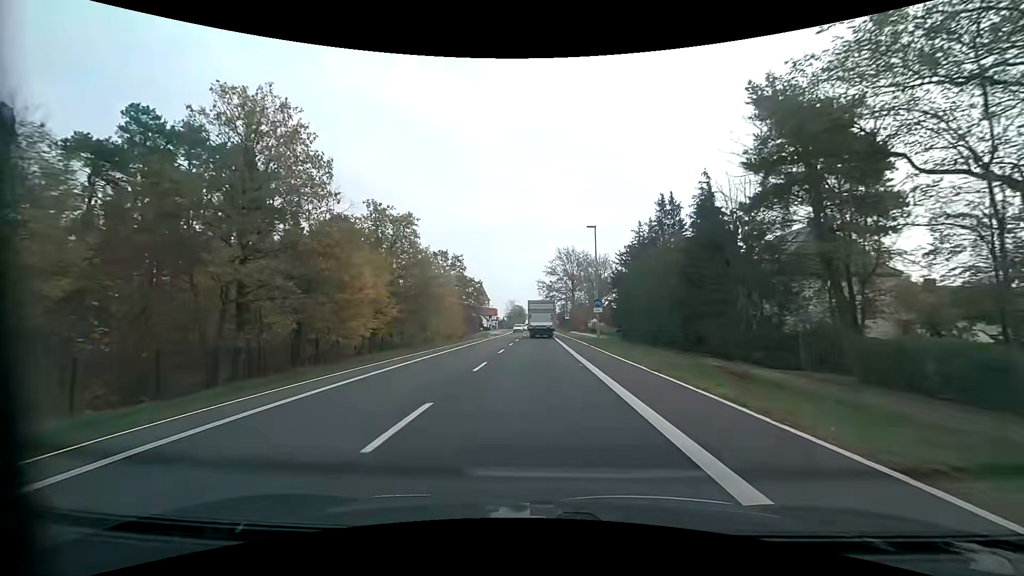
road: primary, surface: asphalt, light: Day
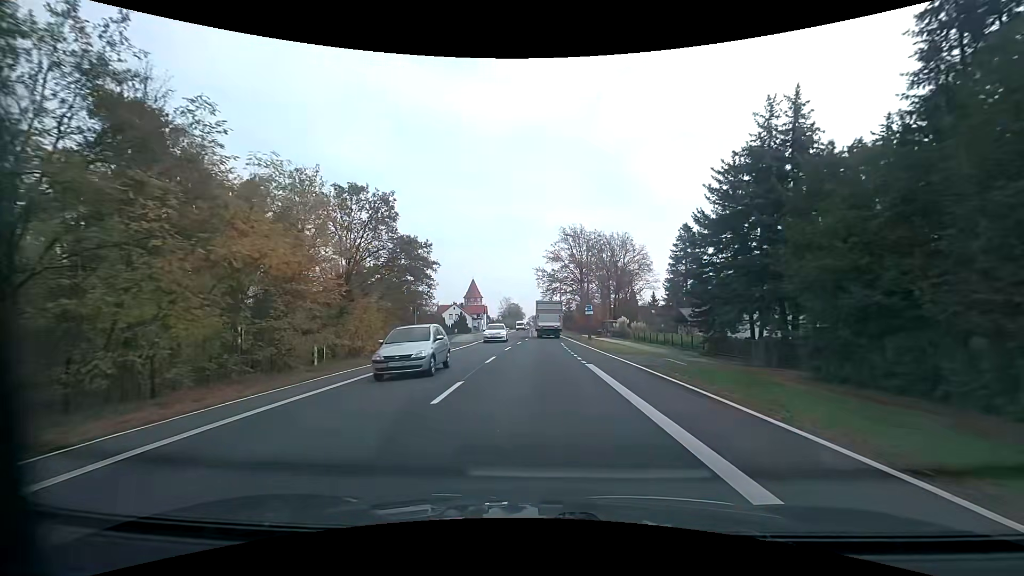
(+0.2, +33.2) m; +1°
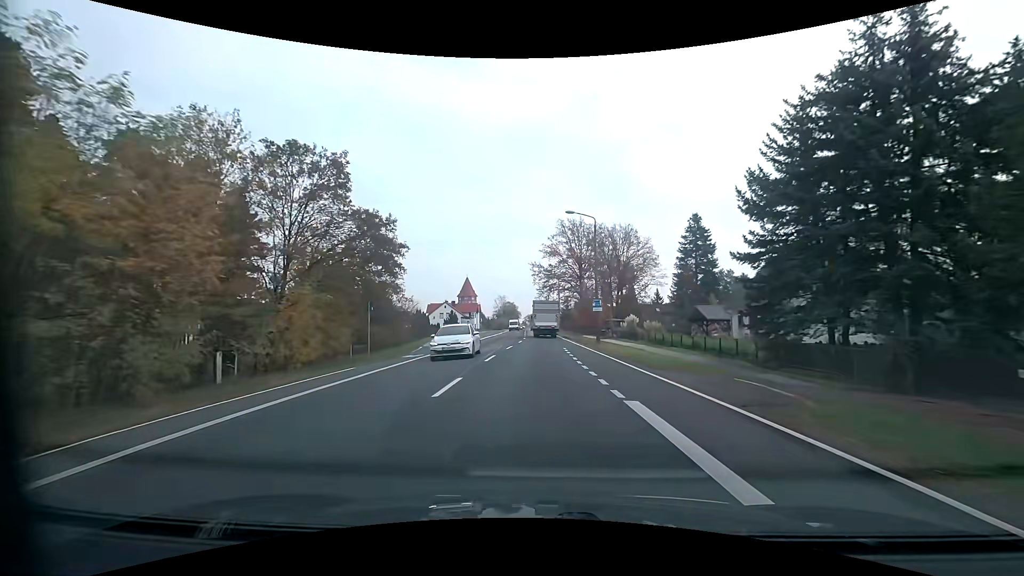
(0.0, +8.4) m; +1°
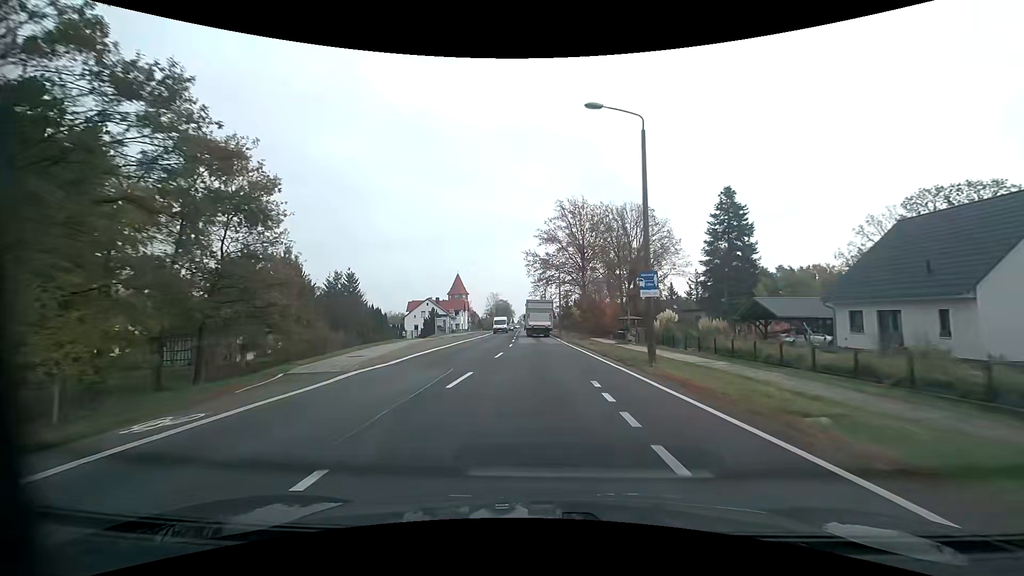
(0.0, +16.8) m; +1°
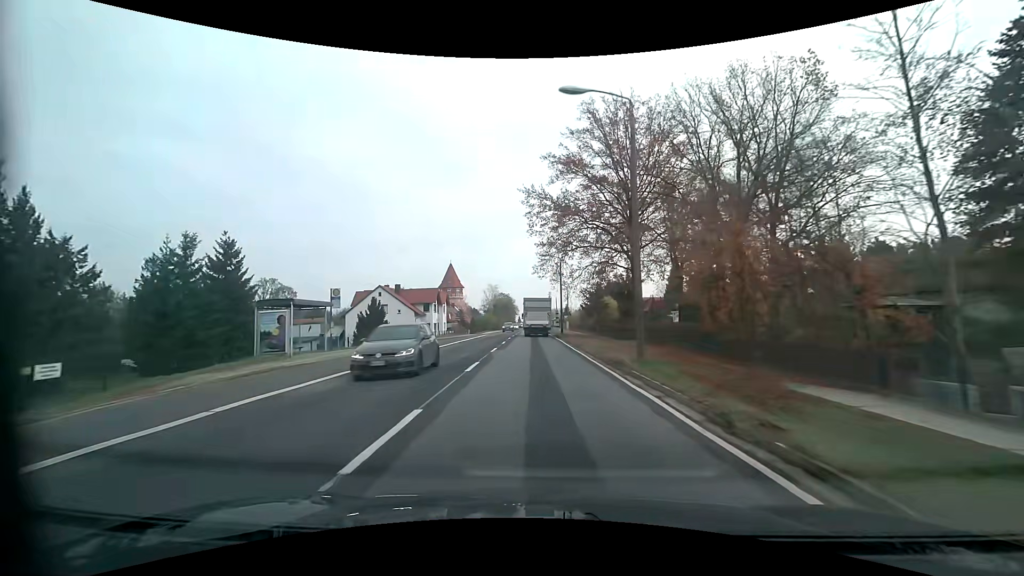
(-0.4, +42.0) m; -1°
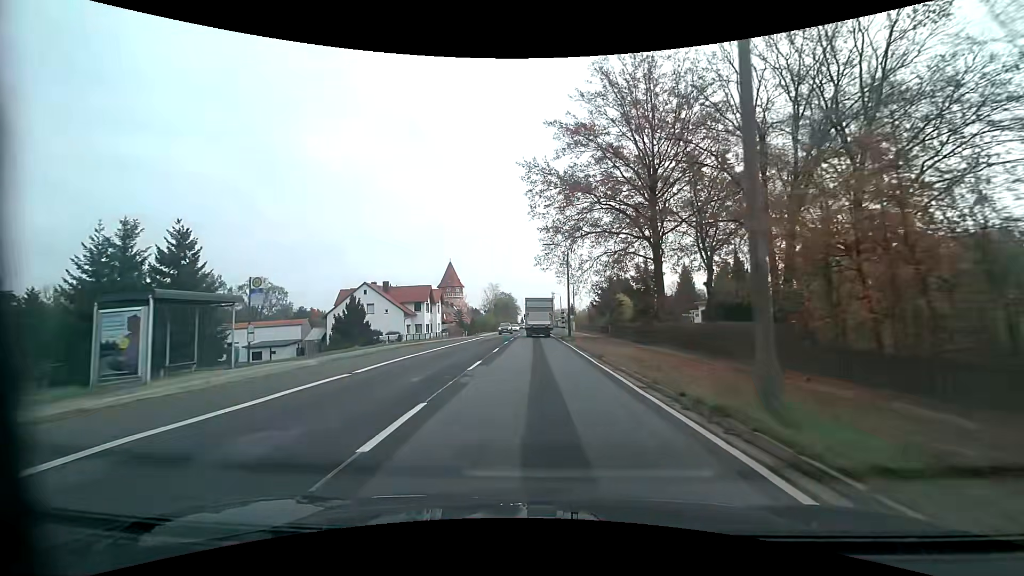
(0.0, +8.2) m; 0°
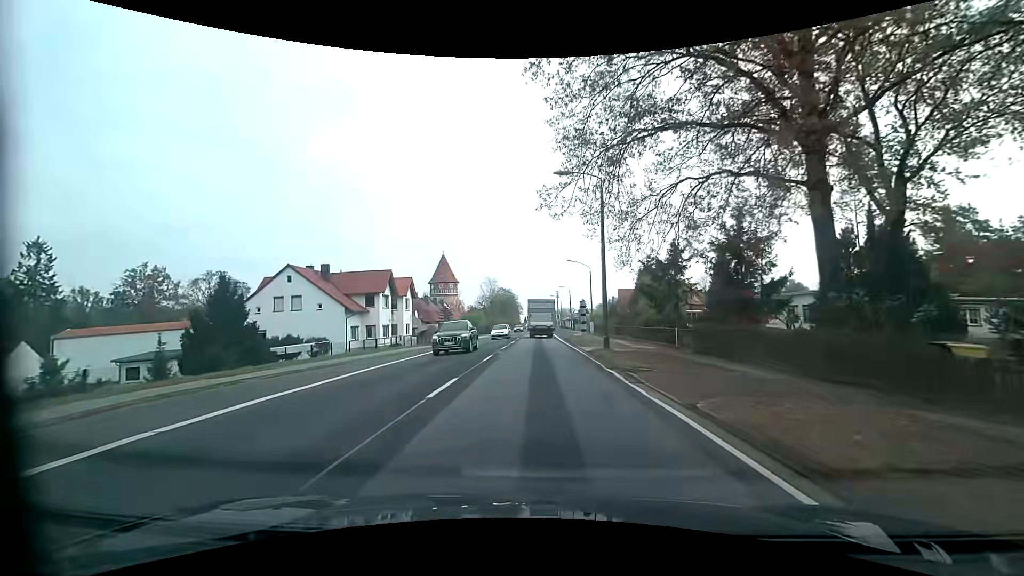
(-0.2, +23.1) m; -1°
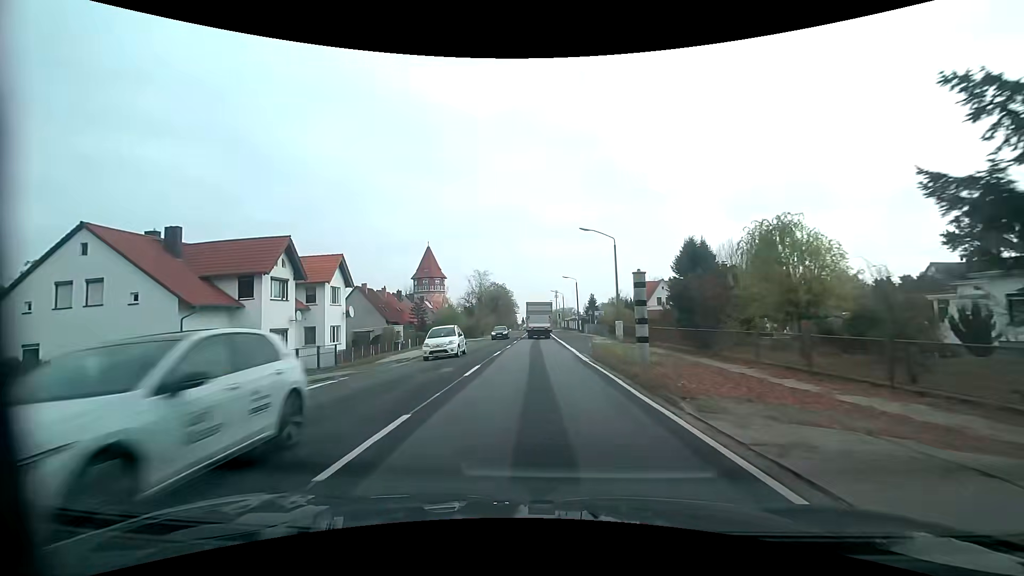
(+0.1, +22.3) m; 0°
(0, +10) (0, +20) (0, +30) (0, +40) (0, +50) (0, +60) (0, +70) (0, +80) (0, +90) (0, +100) m
